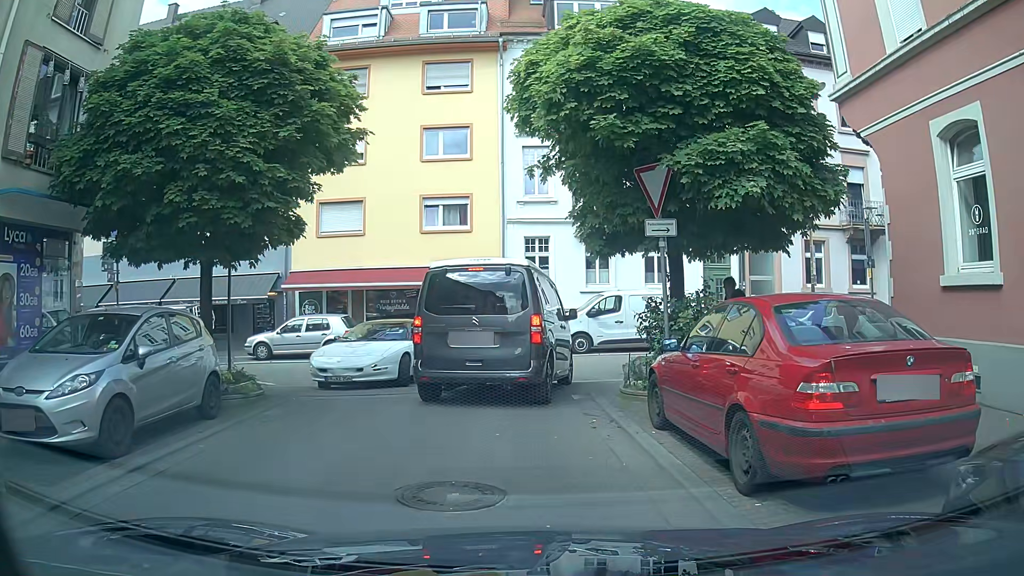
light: Day
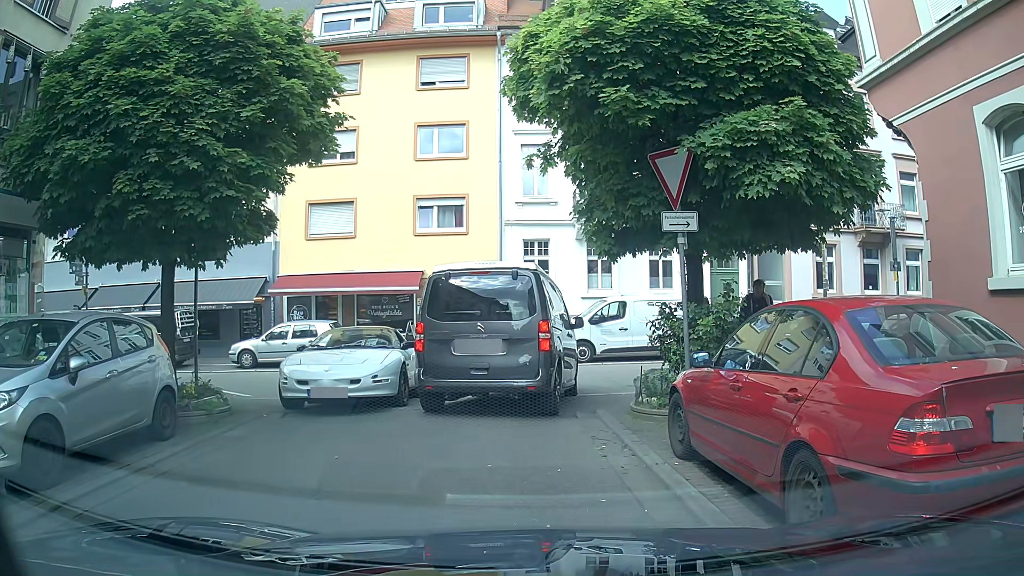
(0.0, +1.2) m; 0°
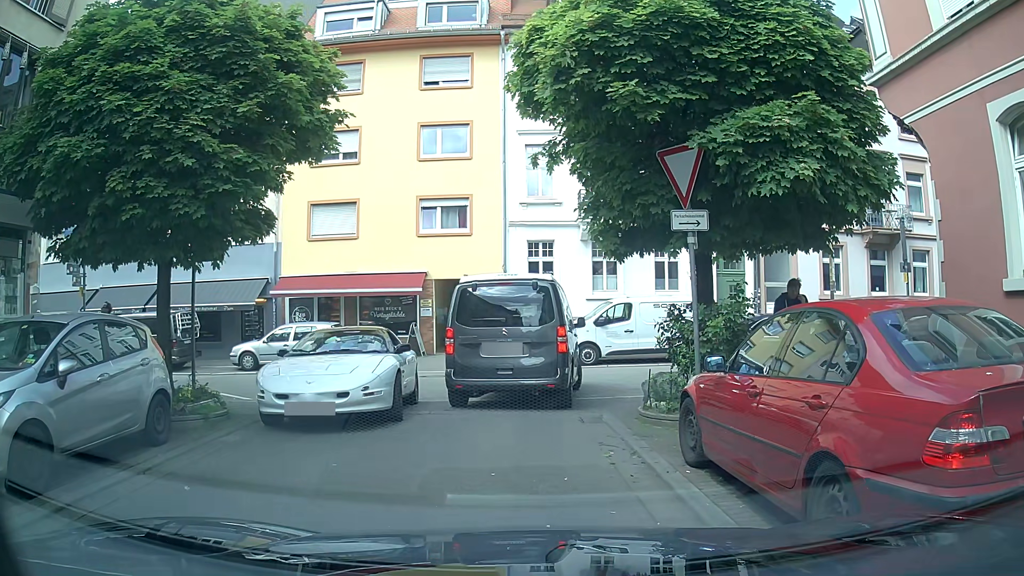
(0.0, +0.3) m; 0°
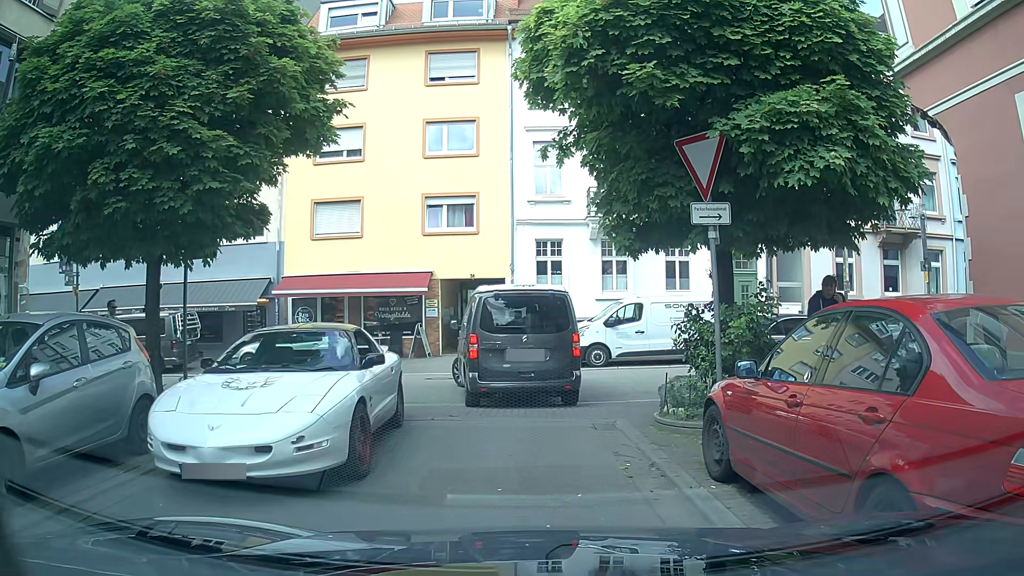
(0.0, +0.5) m; 0°
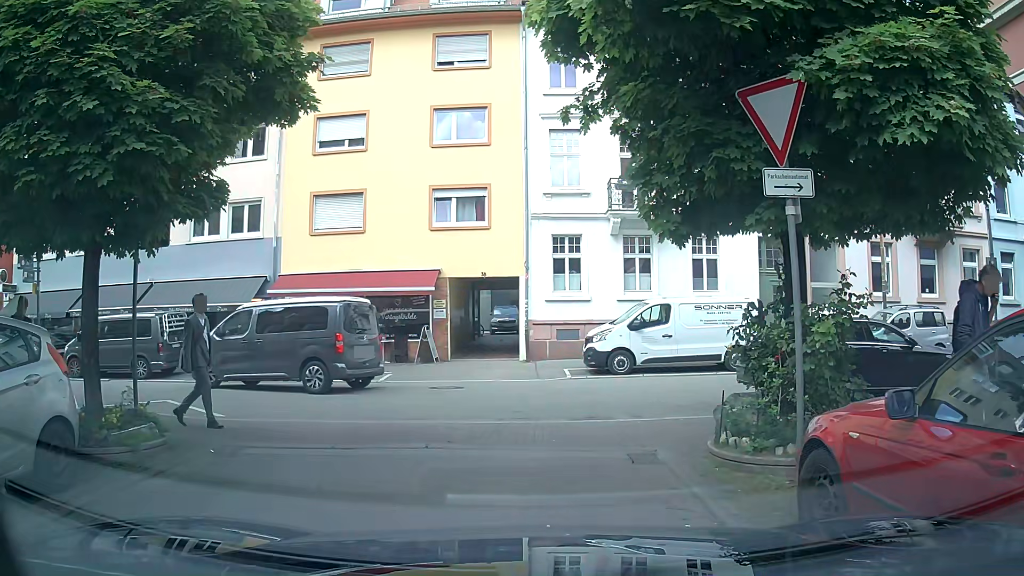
(0.0, +1.9) m; 0°
